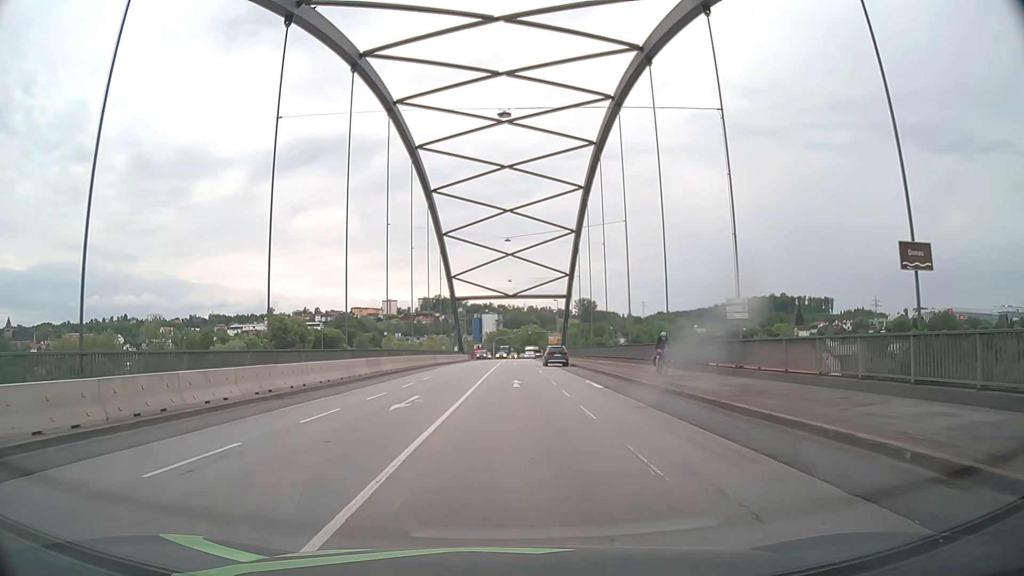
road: primary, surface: asphalt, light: Day
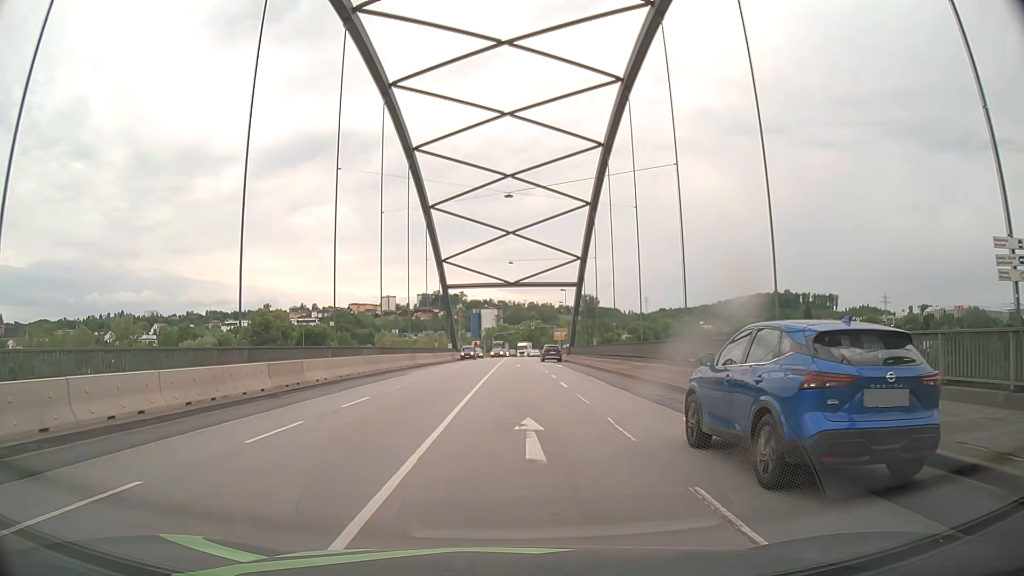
(-0.2, +15.3) m; -1°
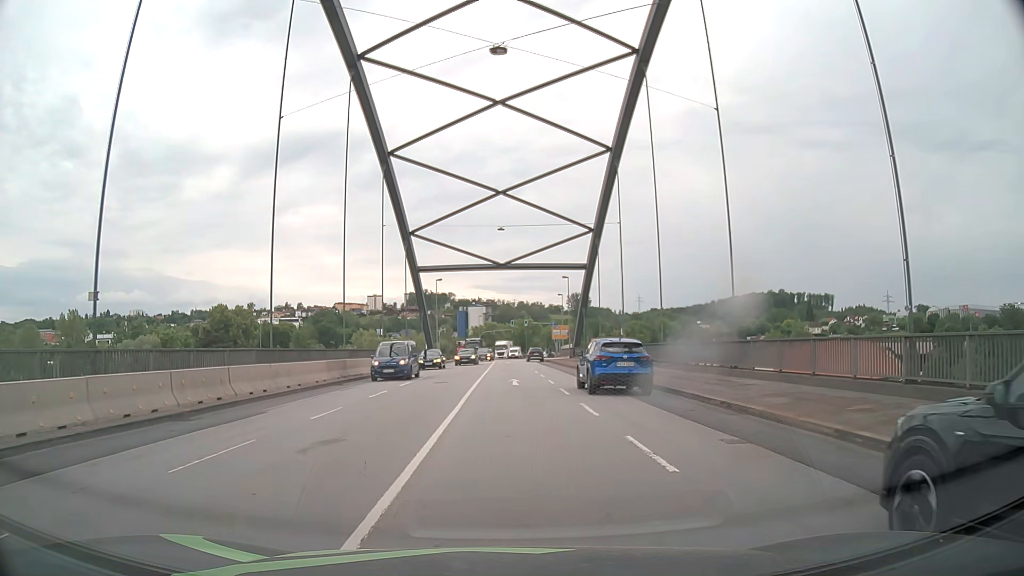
(+0.3, +20.4) m; +2°
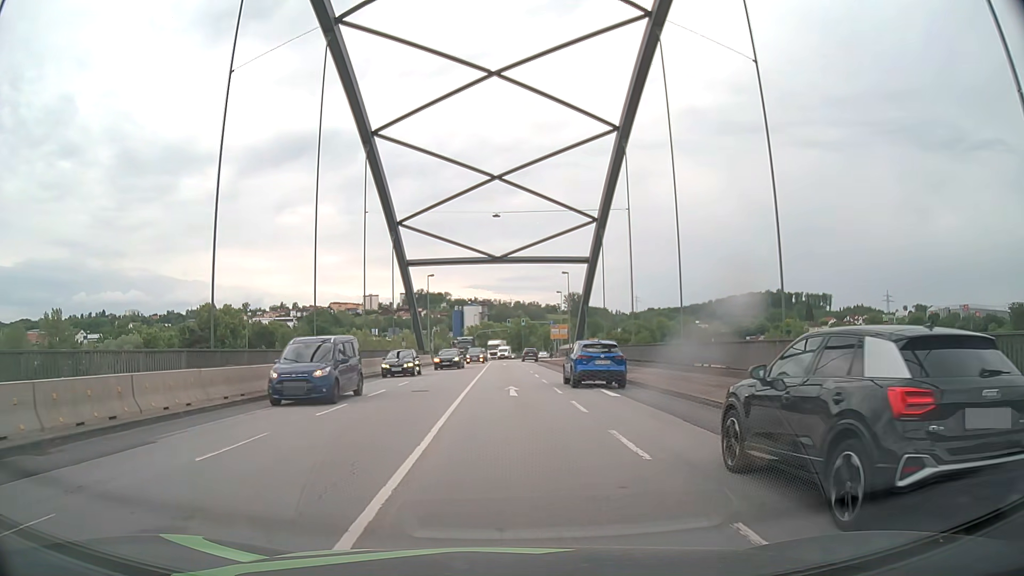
(0.0, +5.1) m; 0°
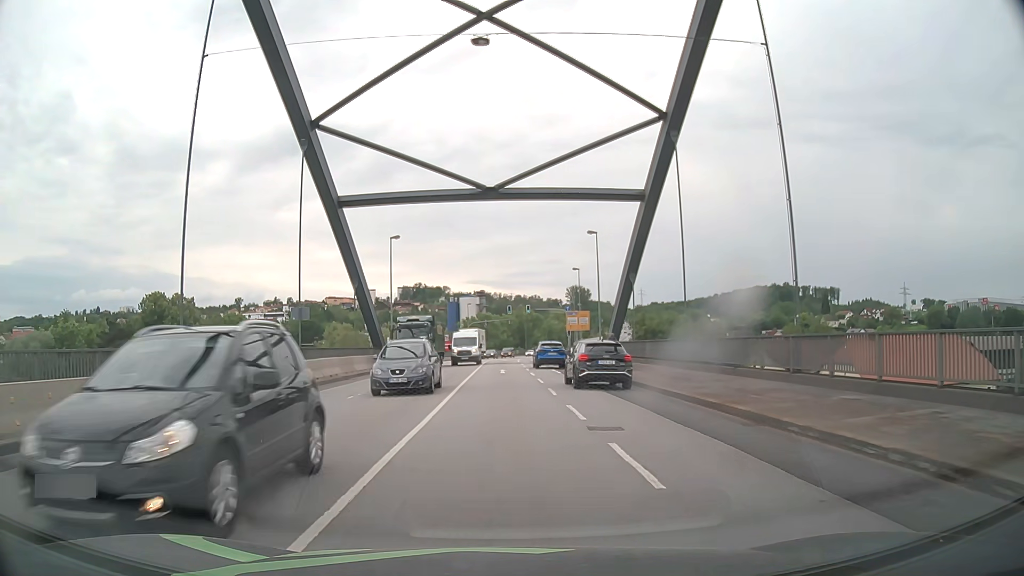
(+0.2, +25.8) m; +1°
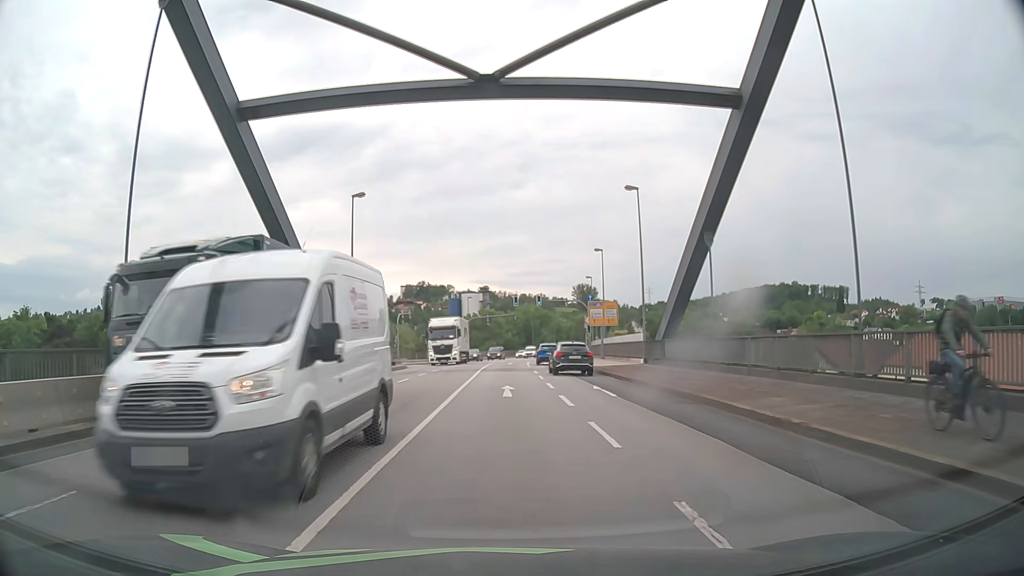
(-0.3, +15.5) m; -1°
(0, +10) (0, +20) (0, +30) (0, +40) (0, +50) (0, +60) (+1, +70) (+2, +80) (+3, +90) (+5, +100) m
